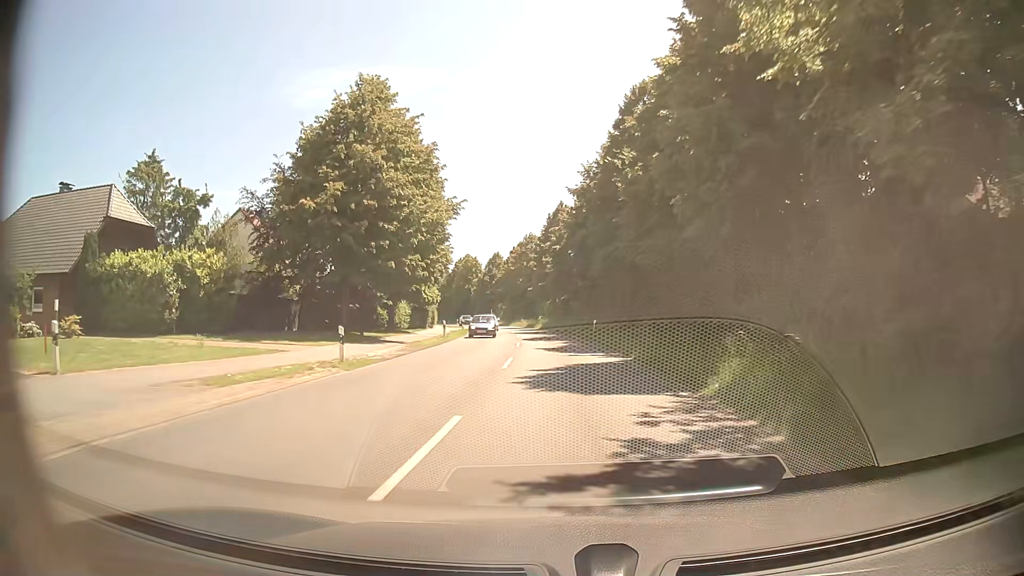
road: secondary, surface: asphalt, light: Day
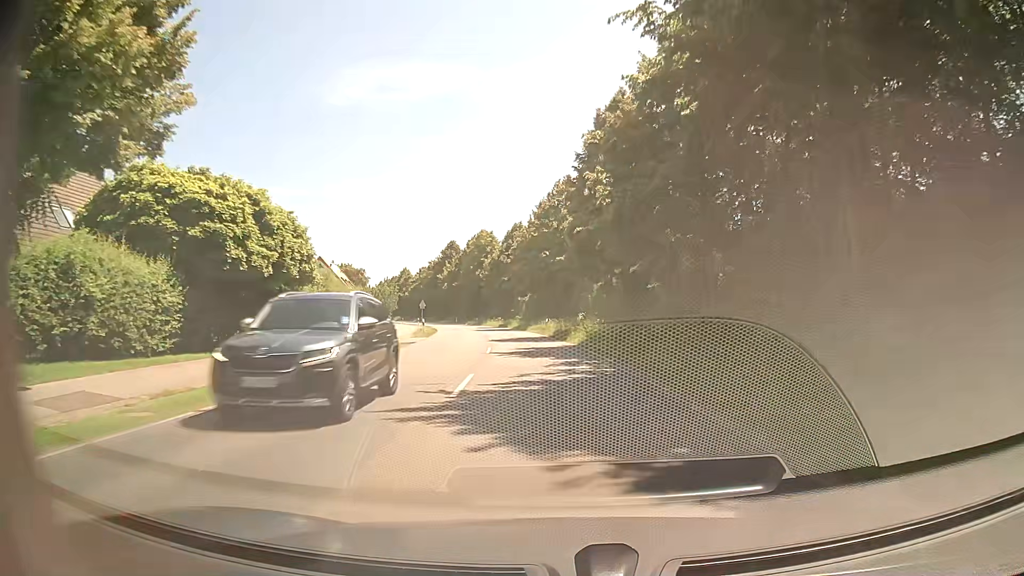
(-1.1, +42.1) m; -4°
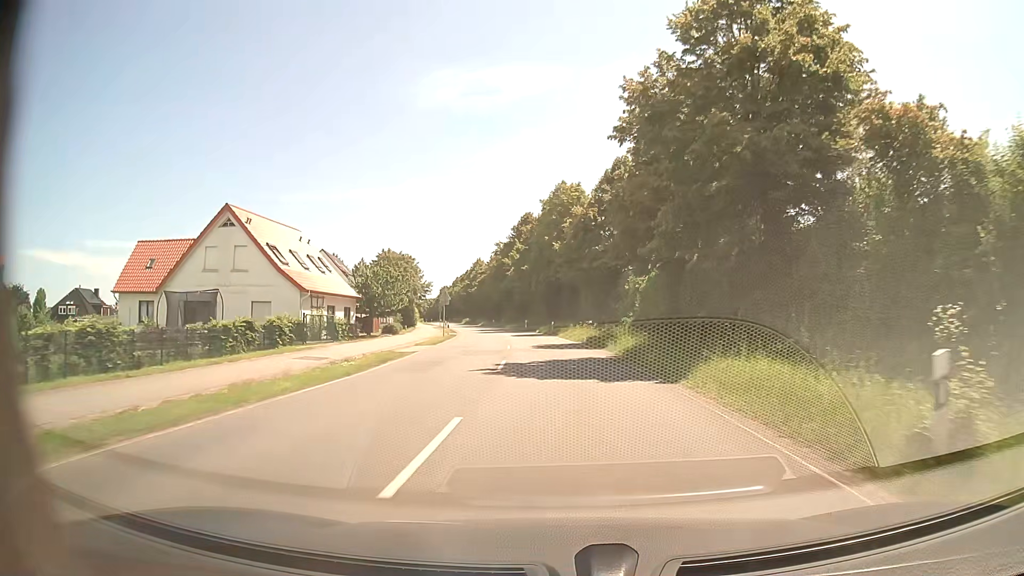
(-2.4, +42.0) m; -8°
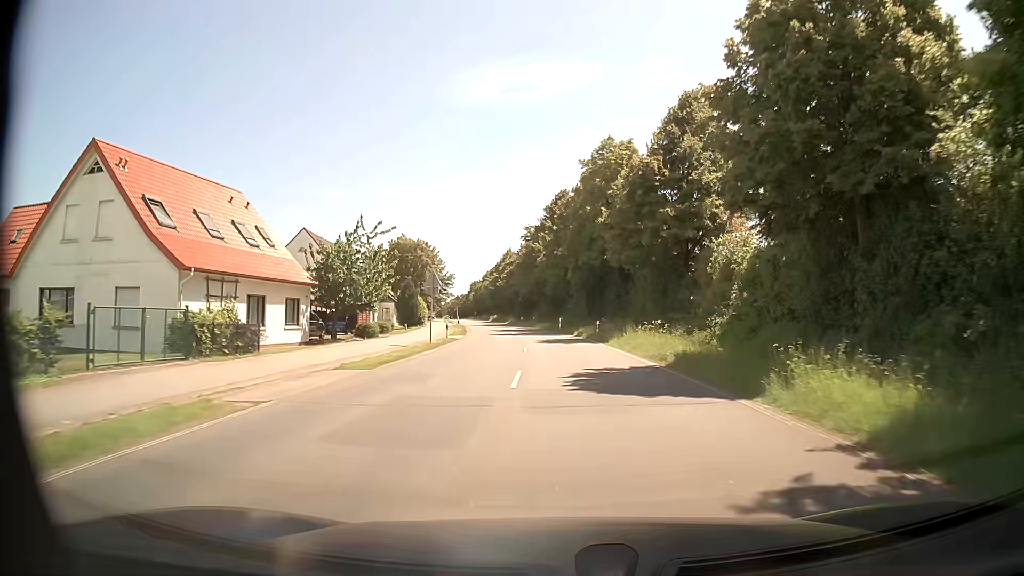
(-0.5, +16.8) m; -3°
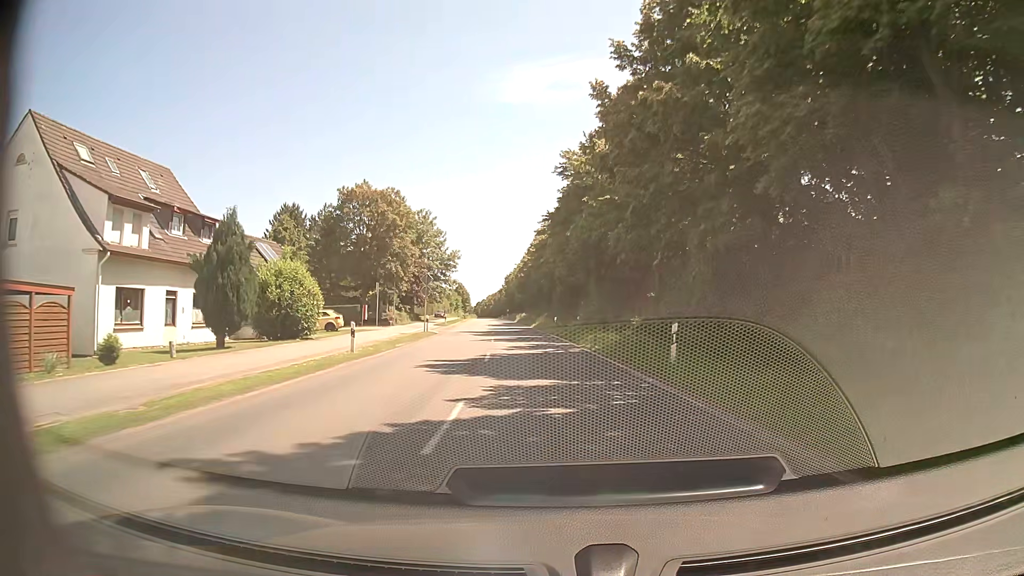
(-1.2, +42.1) m; -4°
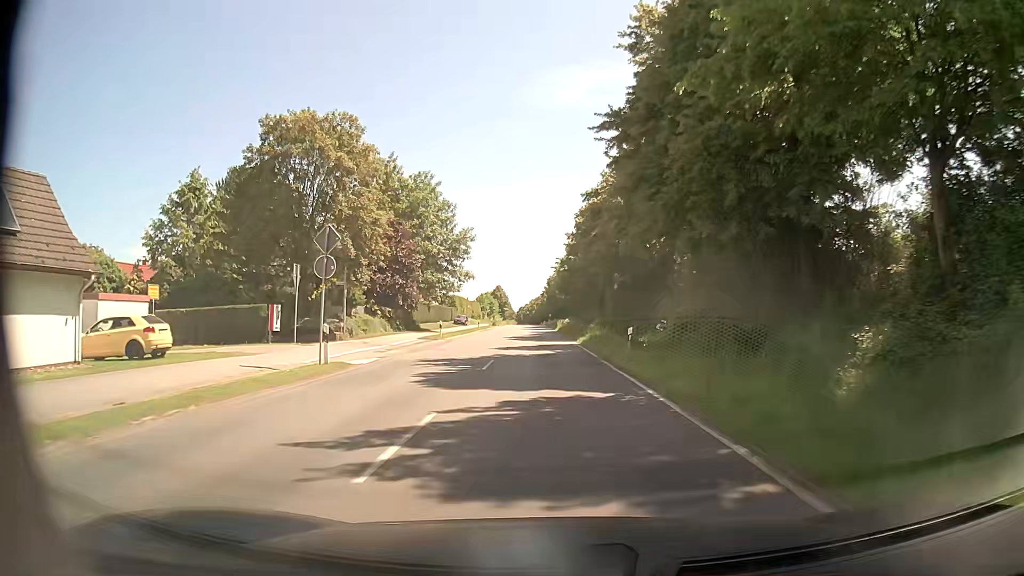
(-0.9, +25.2) m; -3°
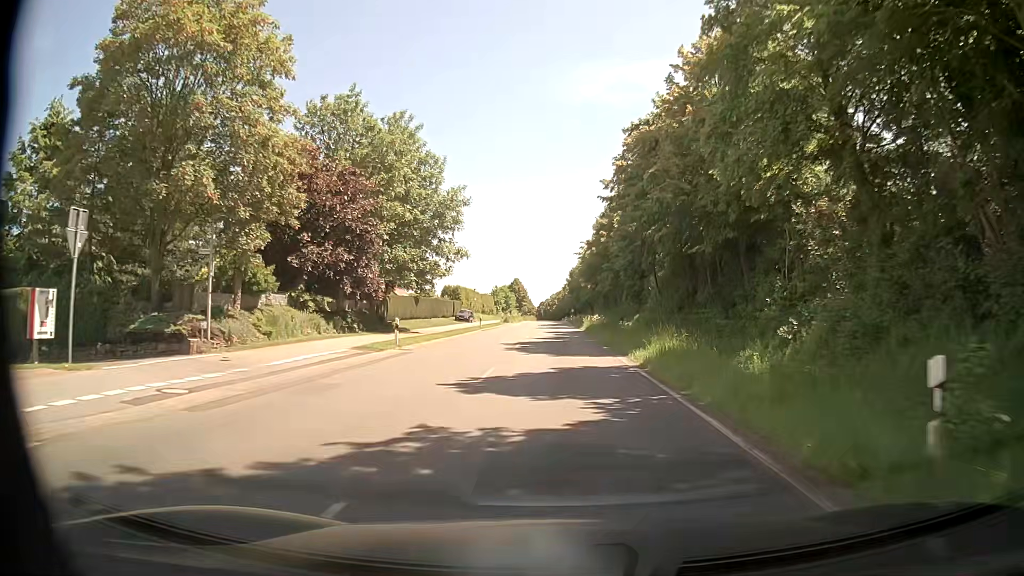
(-0.5, +16.8) m; -3°
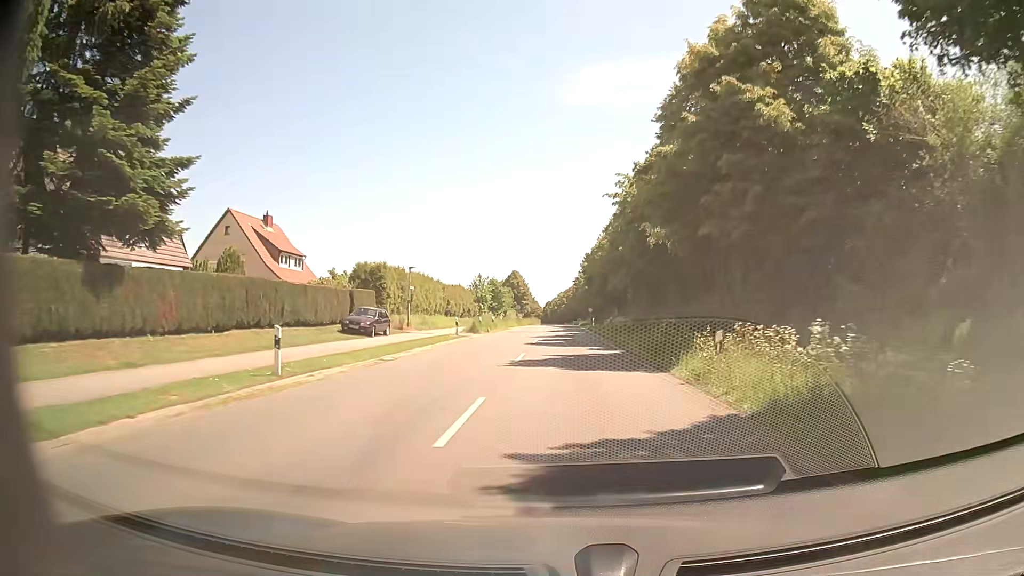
(-0.2, +42.0) m; 0°
(0, +10) (0, +20) (0, +30) (0, +40) (0, +50) (0, +60) (0, +70) (0, +80) (0, +90) (0, +100) m
